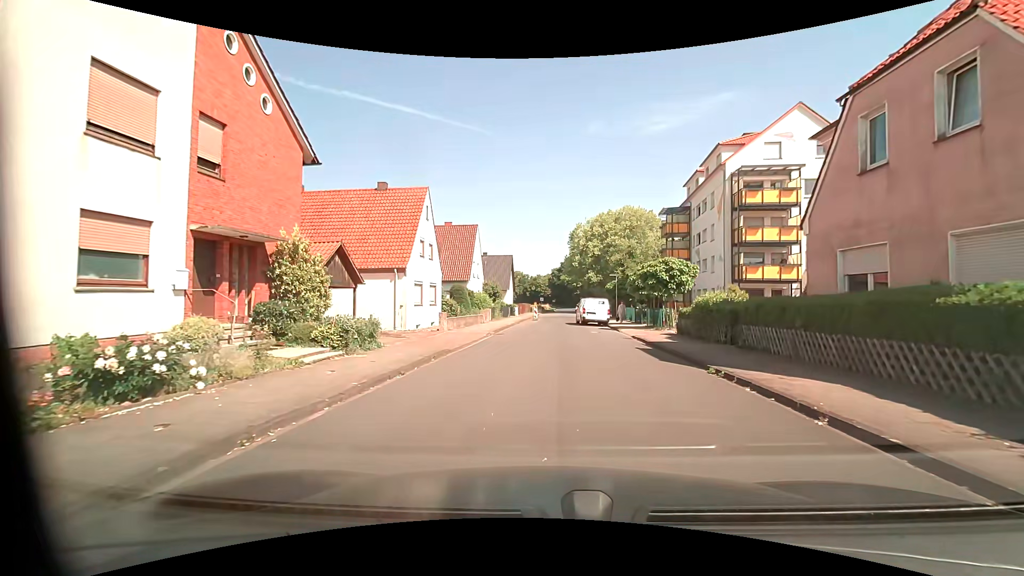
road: residential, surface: asphalt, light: Day
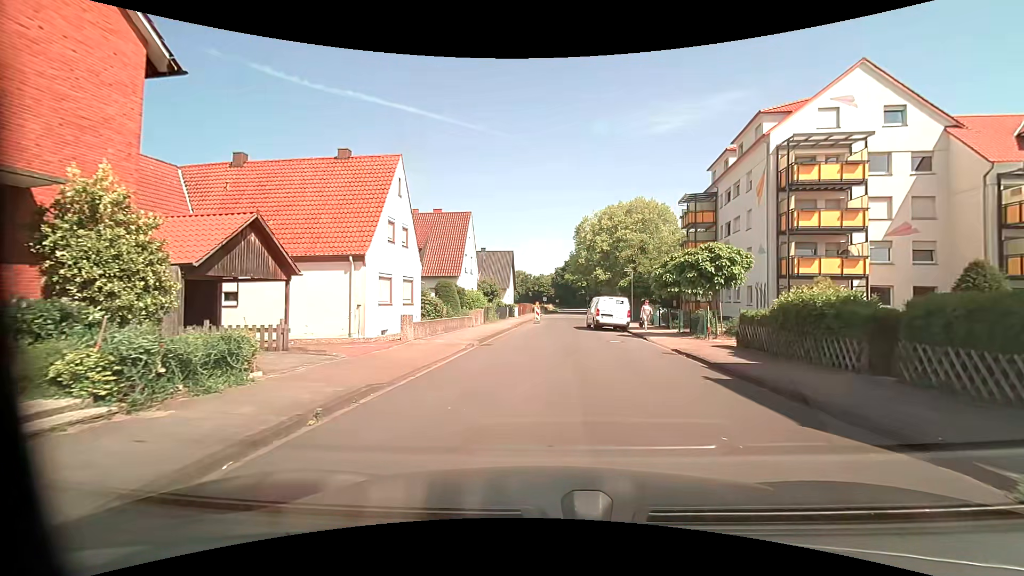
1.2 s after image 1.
(0.0, +6.8) m; 0°
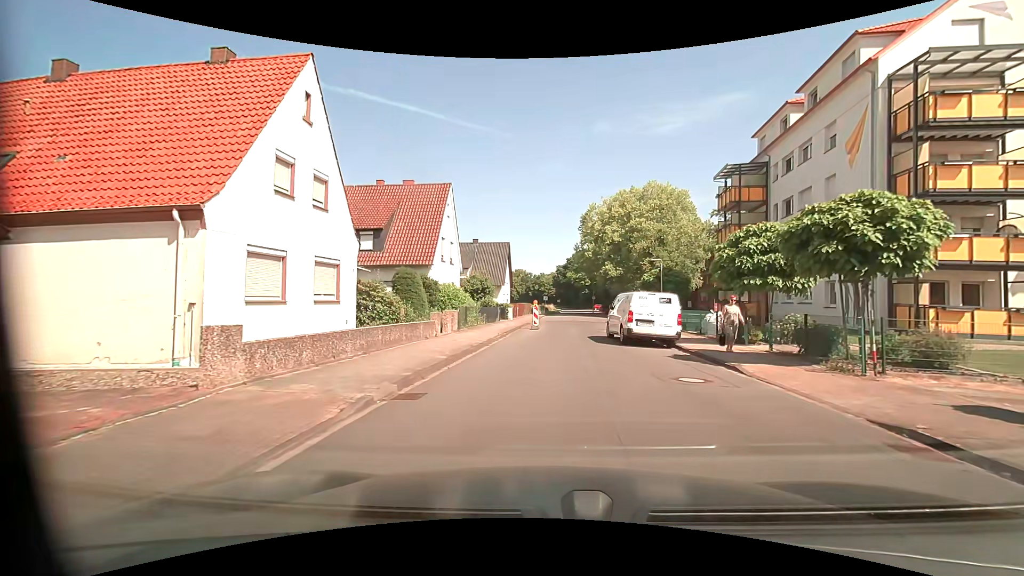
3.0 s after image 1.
(0.0, +10.0) m; 0°
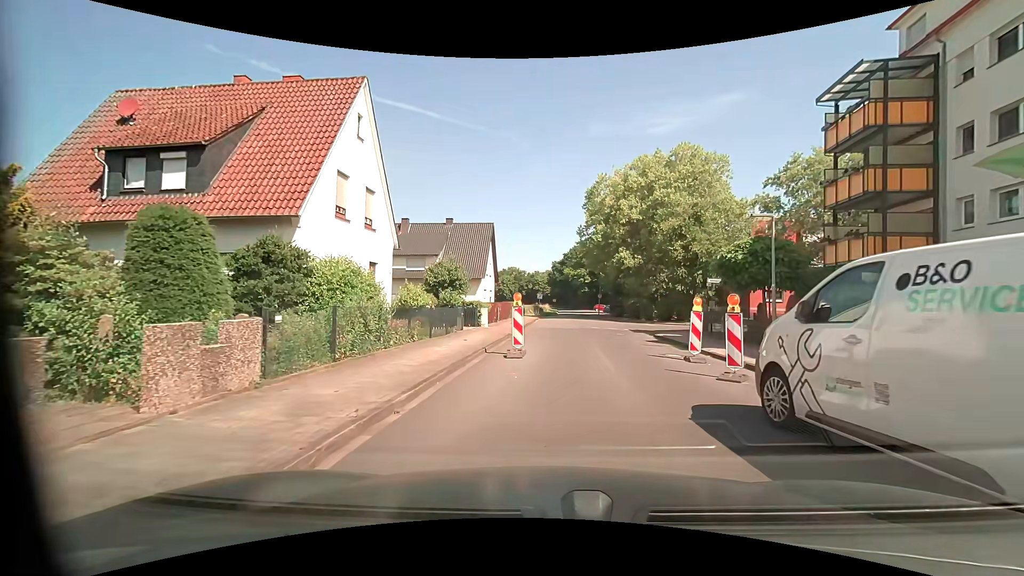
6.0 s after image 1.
(0.0, +15.6) m; 0°
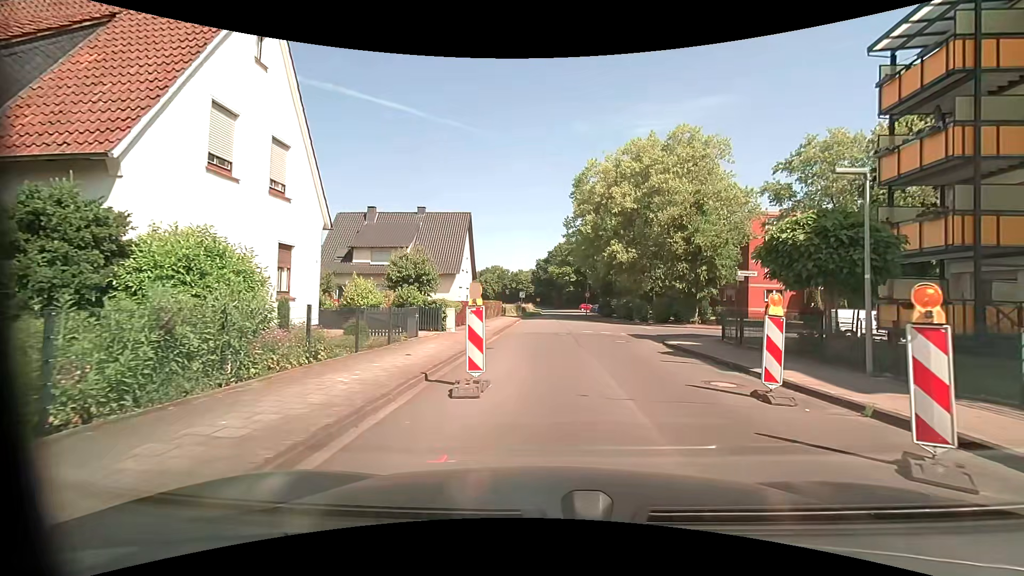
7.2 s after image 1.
(+0.2, +5.4) m; +2°
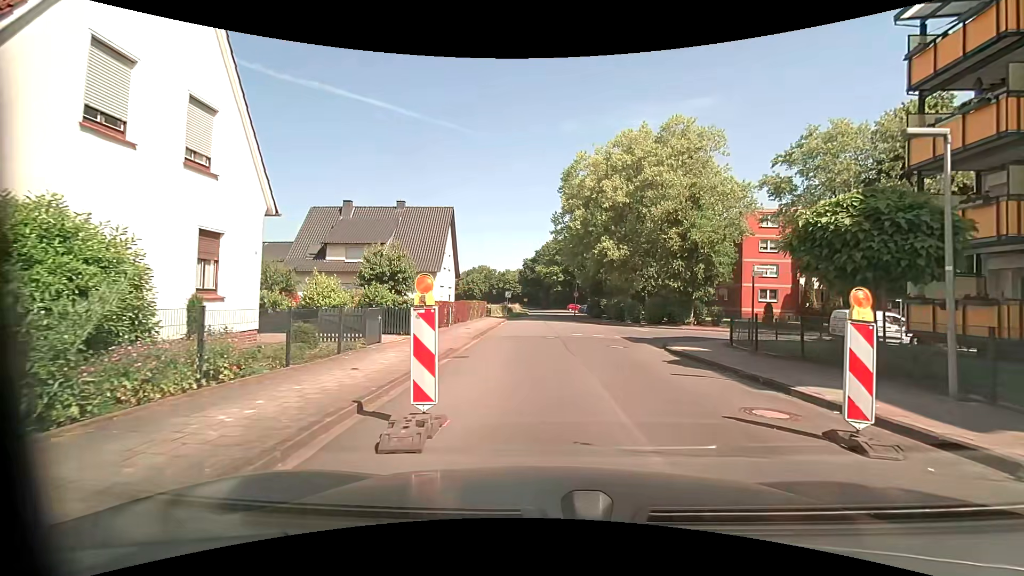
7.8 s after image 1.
(0.0, +2.5) m; +2°
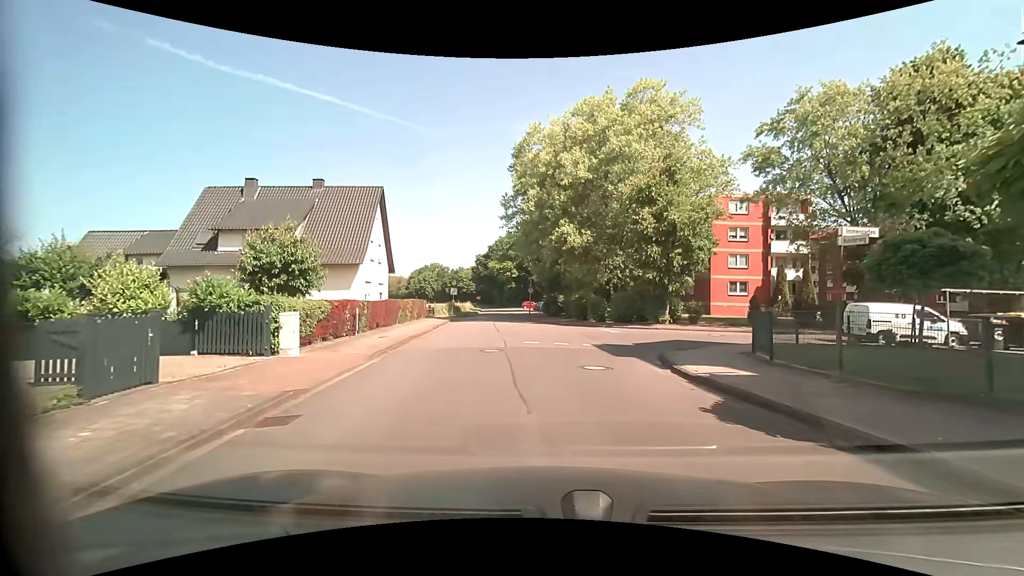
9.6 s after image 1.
(+0.3, +6.8) m; +5°
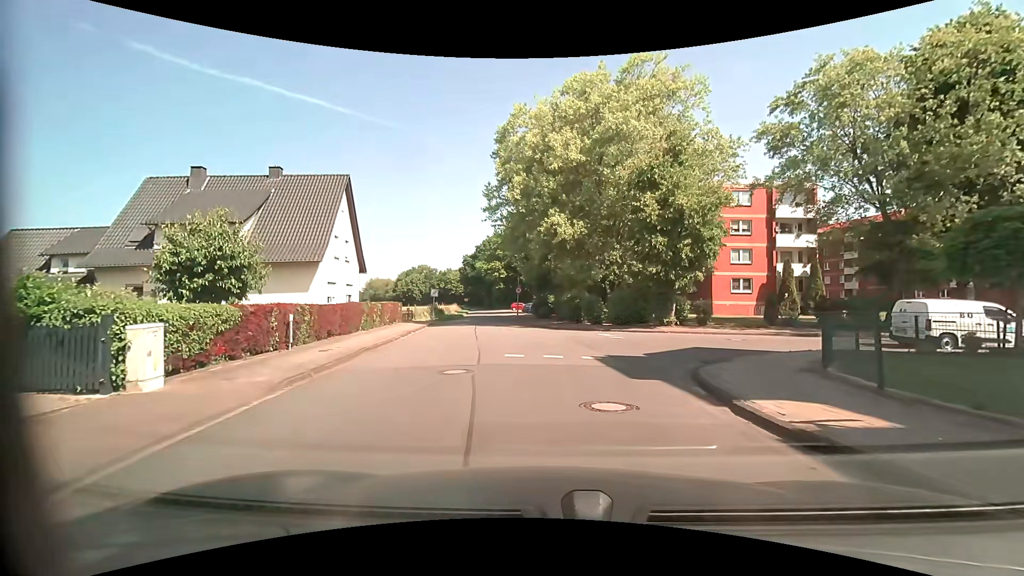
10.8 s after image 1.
(+0.1, +4.1) m; +1°
(0, +10) (+3, +19) (+11, +24) (+21, +25) (+31, +26) (+41, +26) (+51, +26) (+61, +25) (+71, +25) (+81, +27) m
